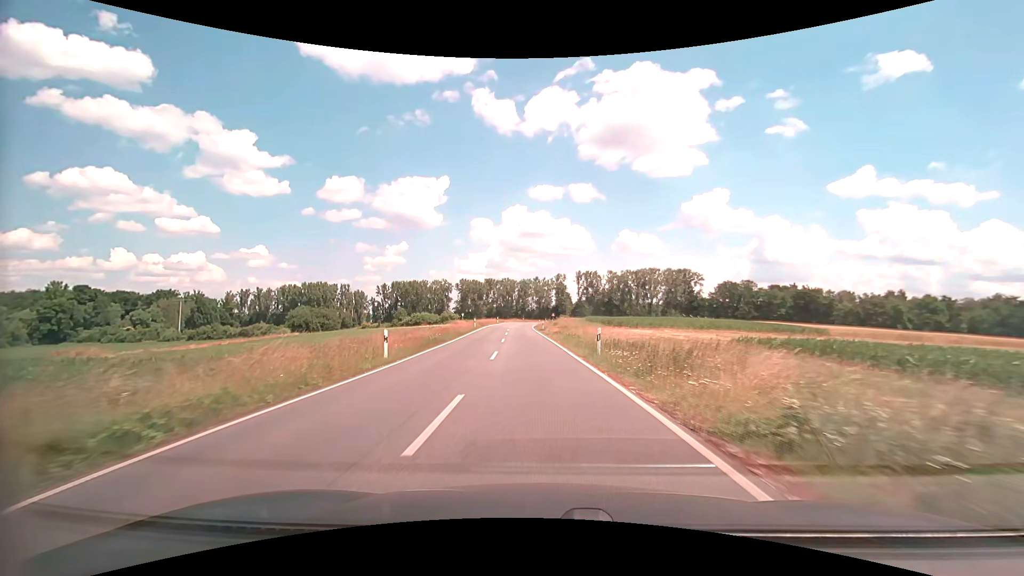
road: secondary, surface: asphalt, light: Day
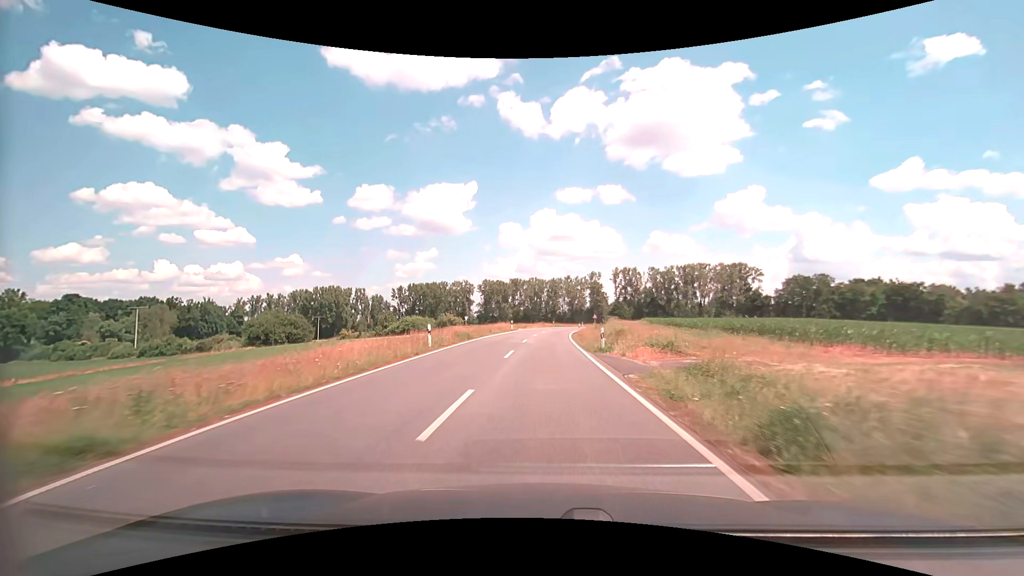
(-1.2, +35.6) m; -3°
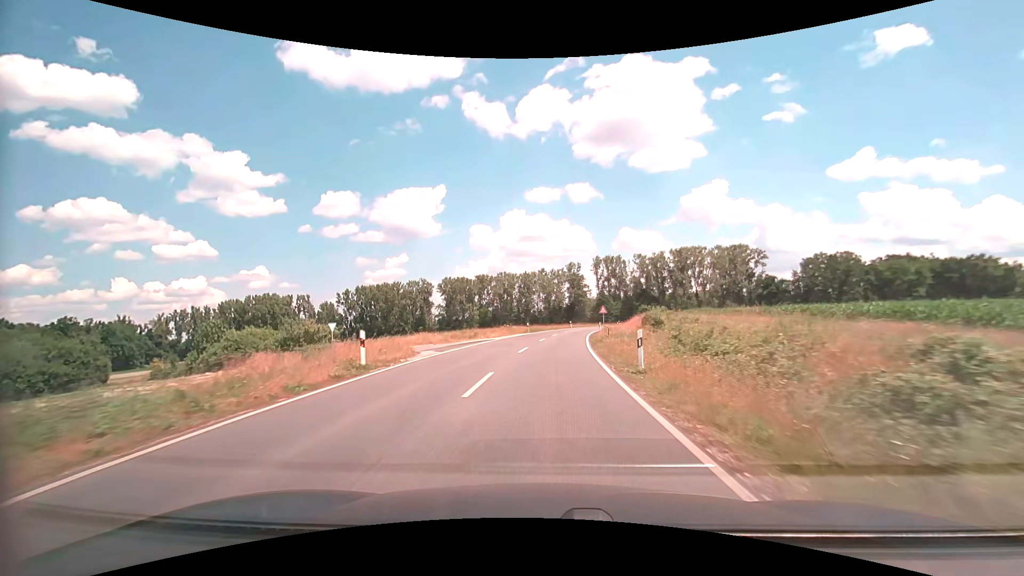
(+0.8, +44.8) m; +3°
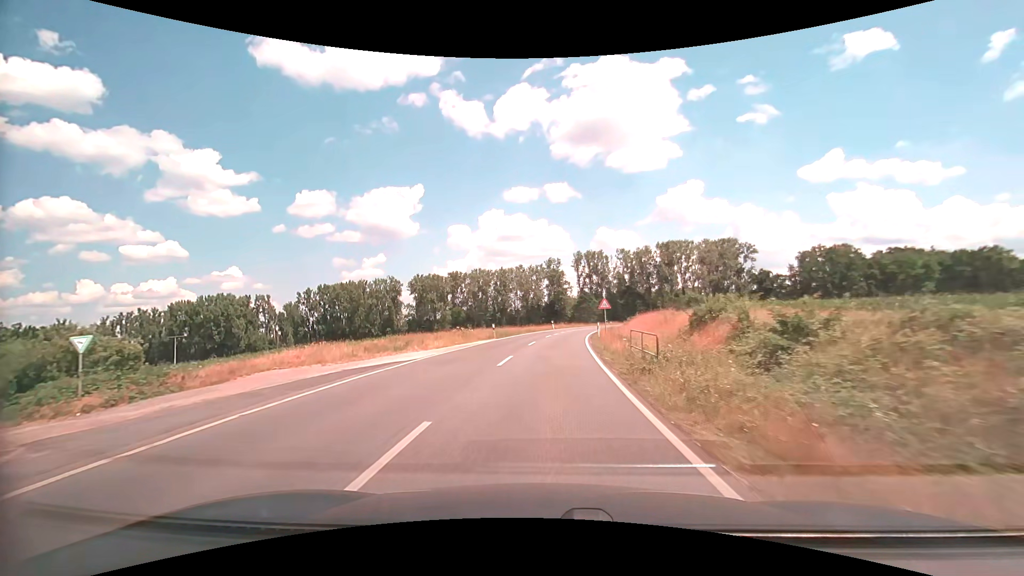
(+0.4, +17.9) m; +2°
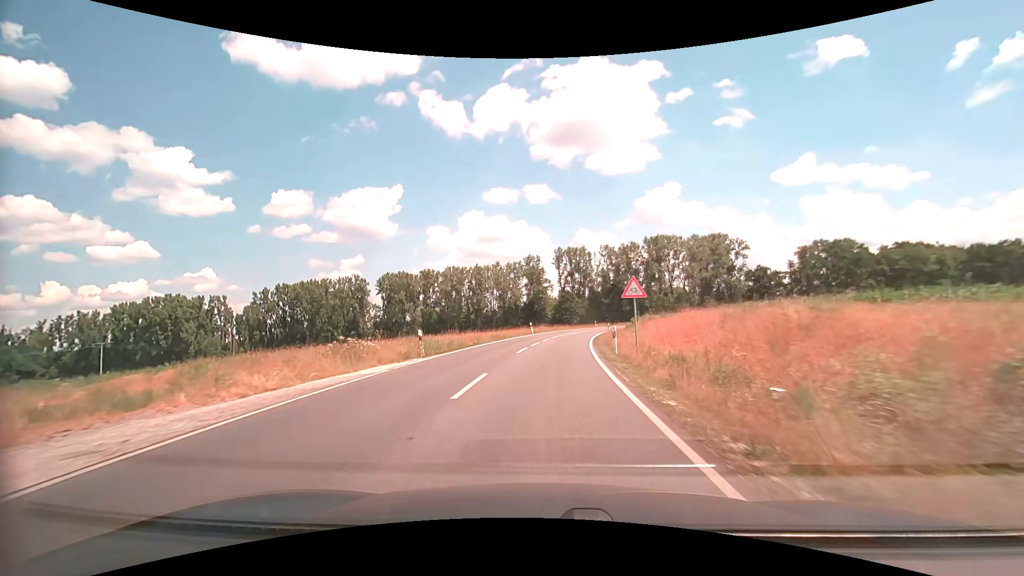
(+0.3, +17.9) m; +2°
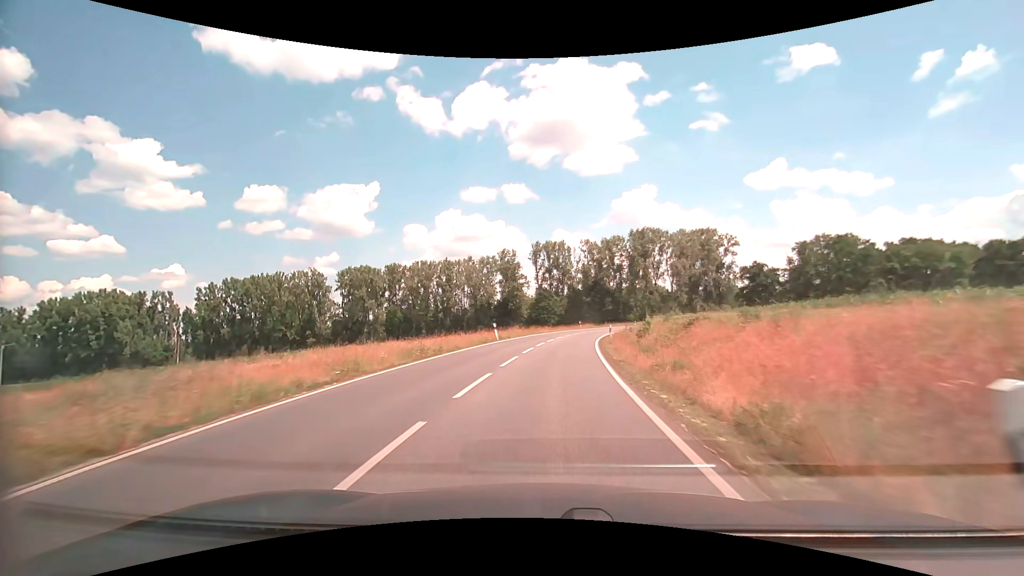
(+0.4, +17.9) m; +3°
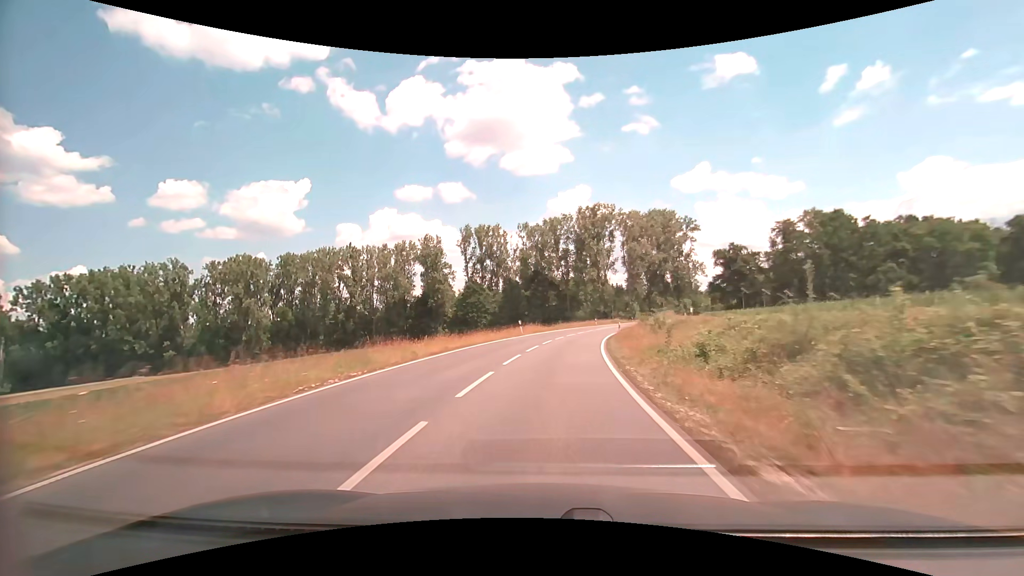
(+2.1, +35.6) m; +7°
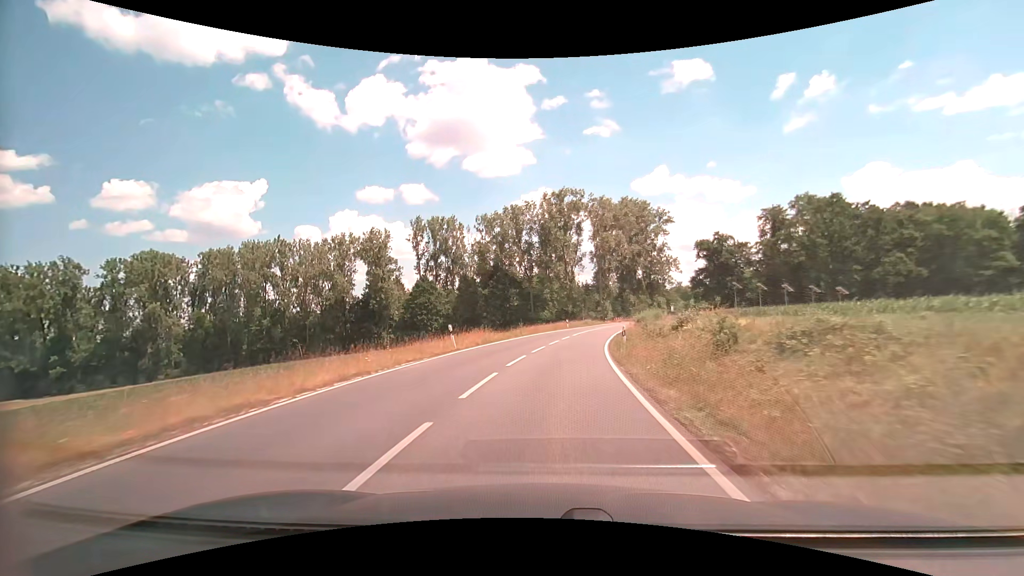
(+0.6, +17.8) m; +4°
(0, +10) (+1, +20) (+2, +30) (+4, +40) (+5, +50) (+7, +59) (+10, +69) (+12, +79) (+14, +89) (+17, +98) m
